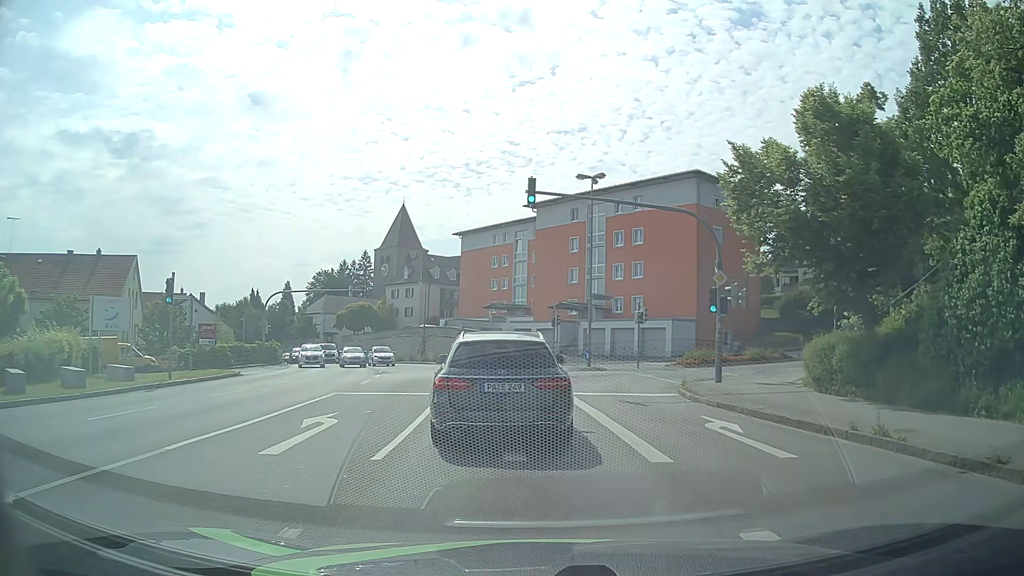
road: tertiary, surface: asphalt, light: Day
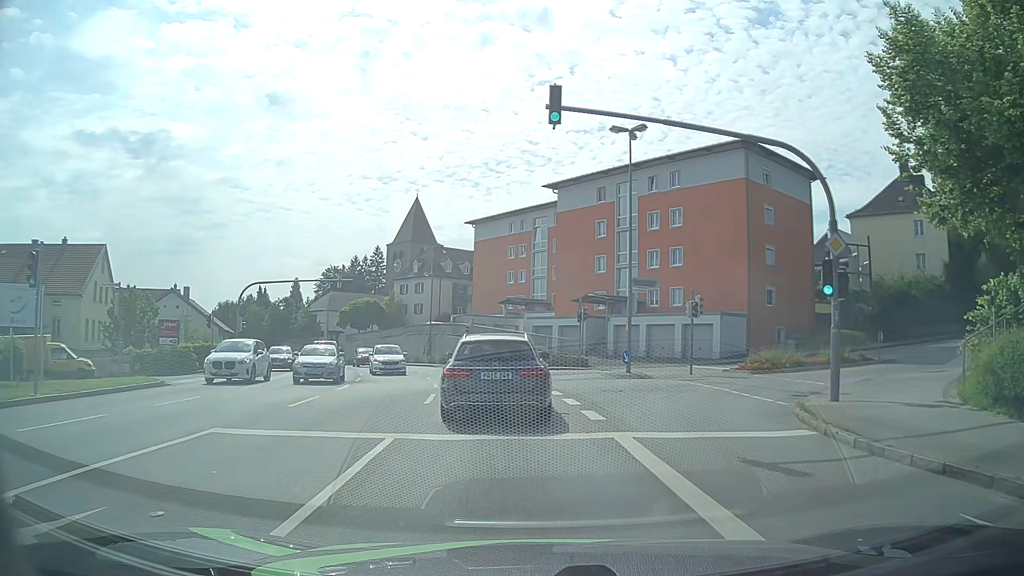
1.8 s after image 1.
(+0.1, +8.5) m; -1°
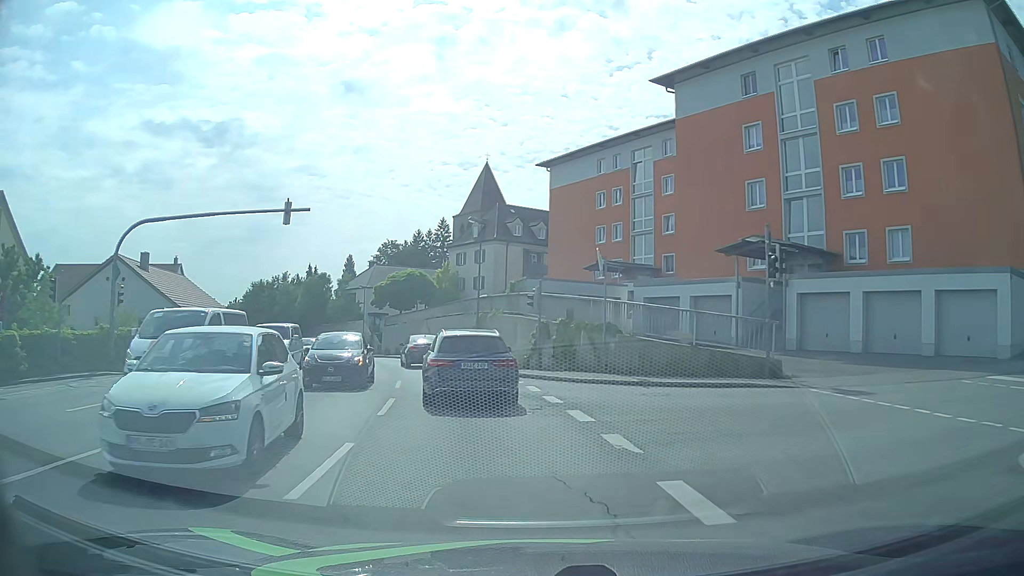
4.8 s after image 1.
(-1.0, +22.0) m; -6°
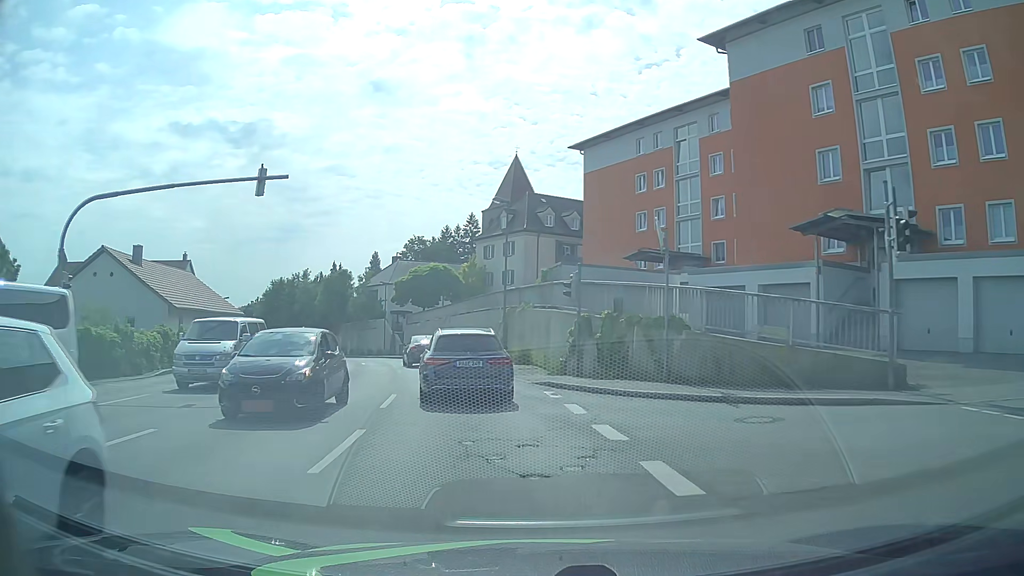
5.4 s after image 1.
(-0.1, +5.2) m; -2°
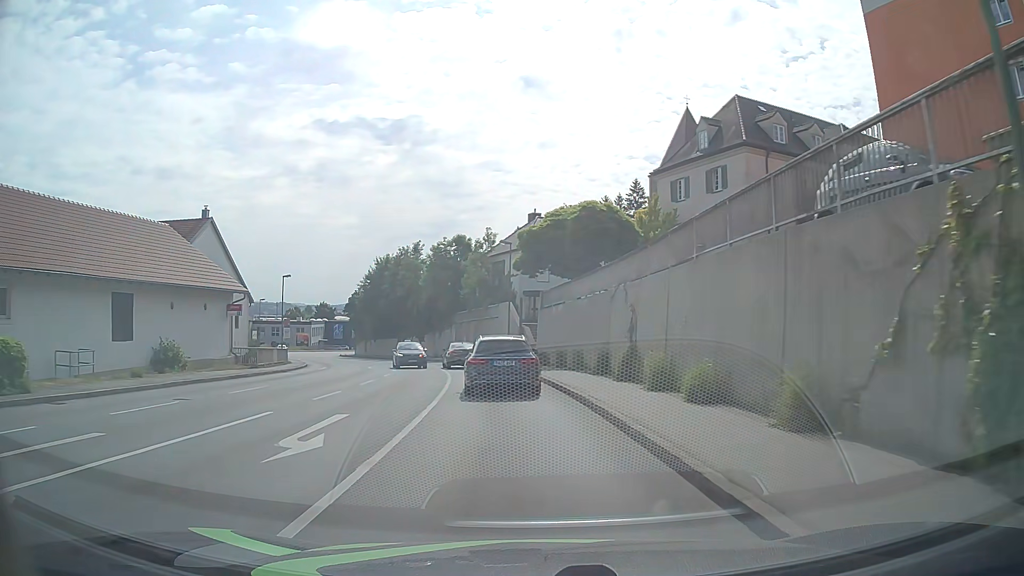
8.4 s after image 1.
(-4.0, +28.4) m; -14°
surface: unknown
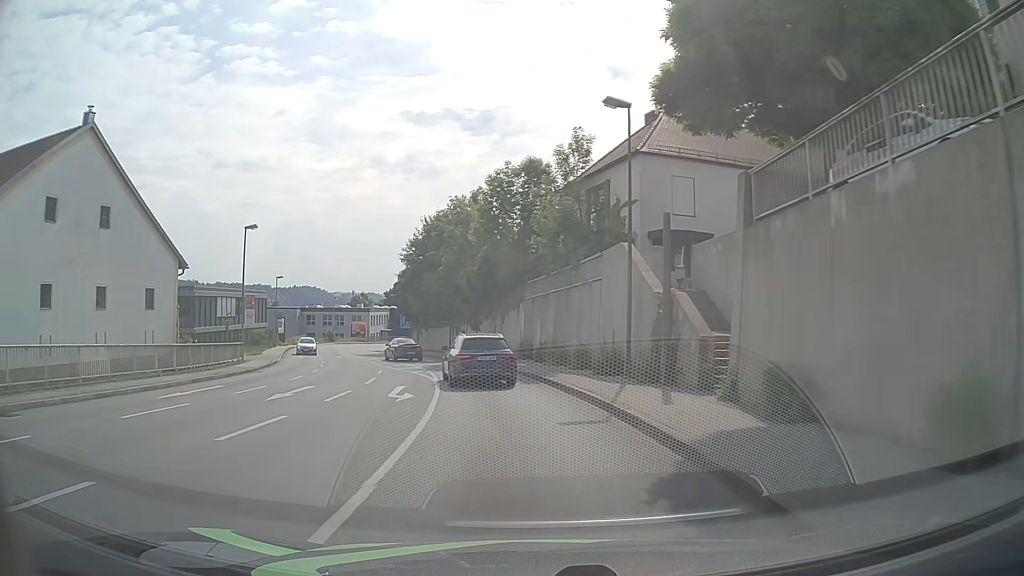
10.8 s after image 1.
(-1.7, +25.5) m; -8°
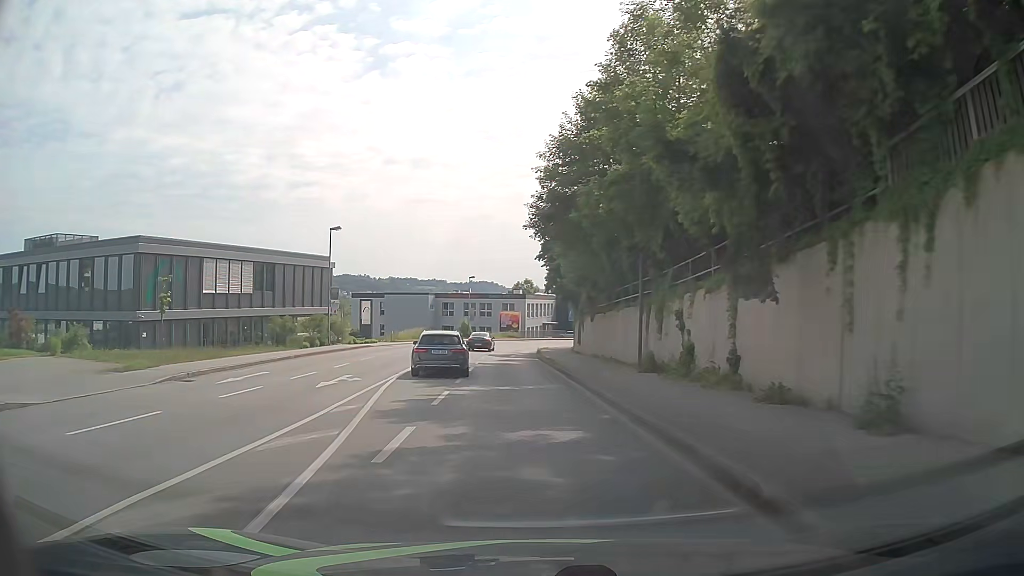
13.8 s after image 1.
(-4.5, +34.1) m; -16°
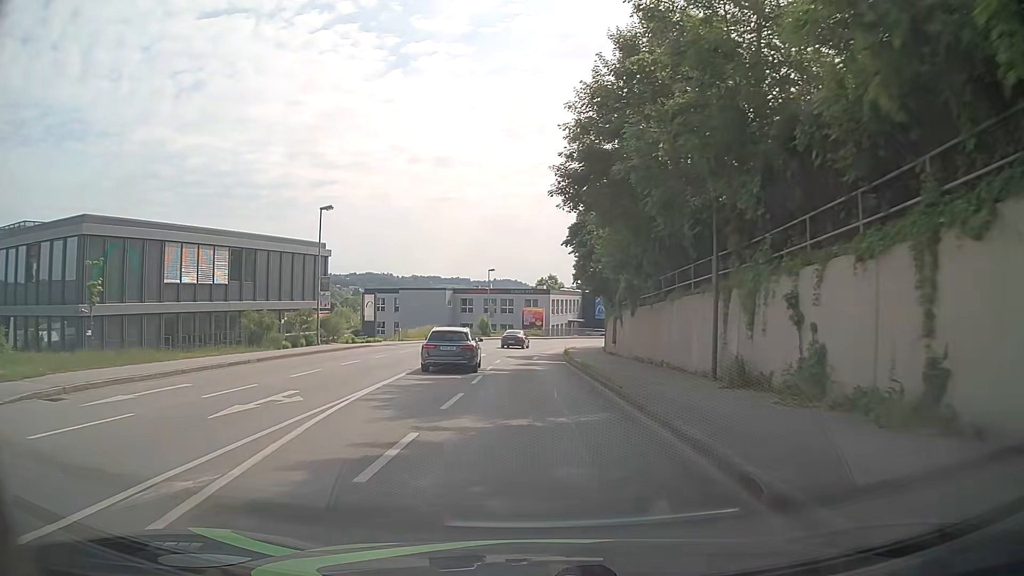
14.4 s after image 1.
(-0.1, +7.2) m; -2°
(0, +10) (0, +20) (0, +30) (0, +40) (+1, +50) (+2, +60) (+4, +70) (+7, +79) (+12, +88) (+17, +96) m
